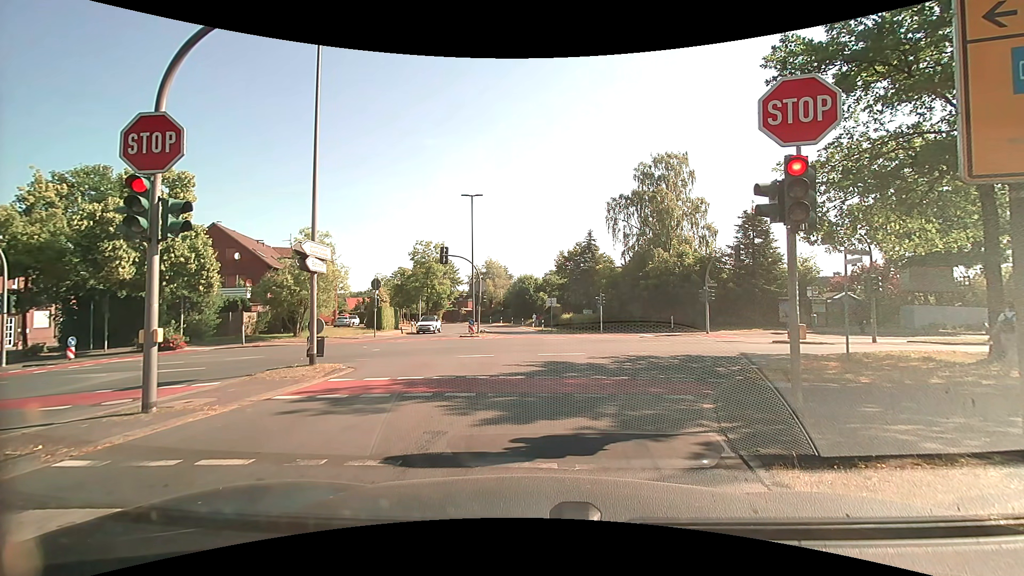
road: tertiary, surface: asphalt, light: Day
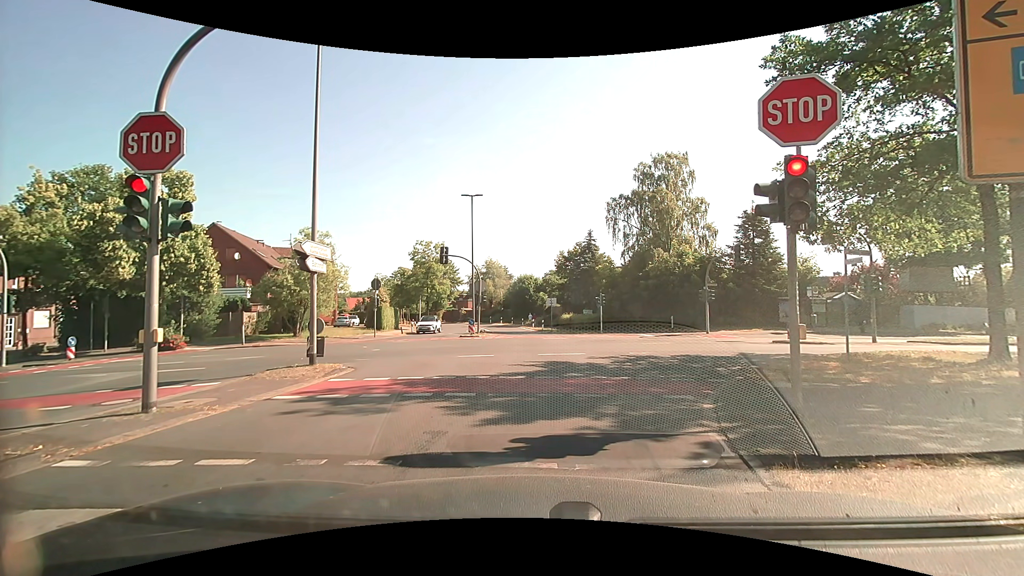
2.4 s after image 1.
(0.0, 0.0) m; 0°
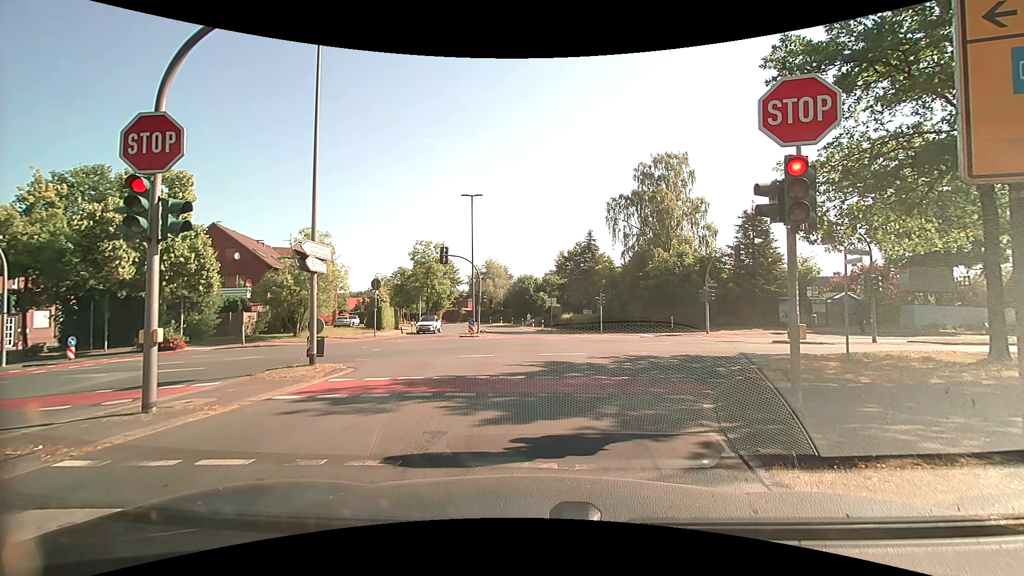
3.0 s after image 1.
(0.0, 0.0) m; 0°
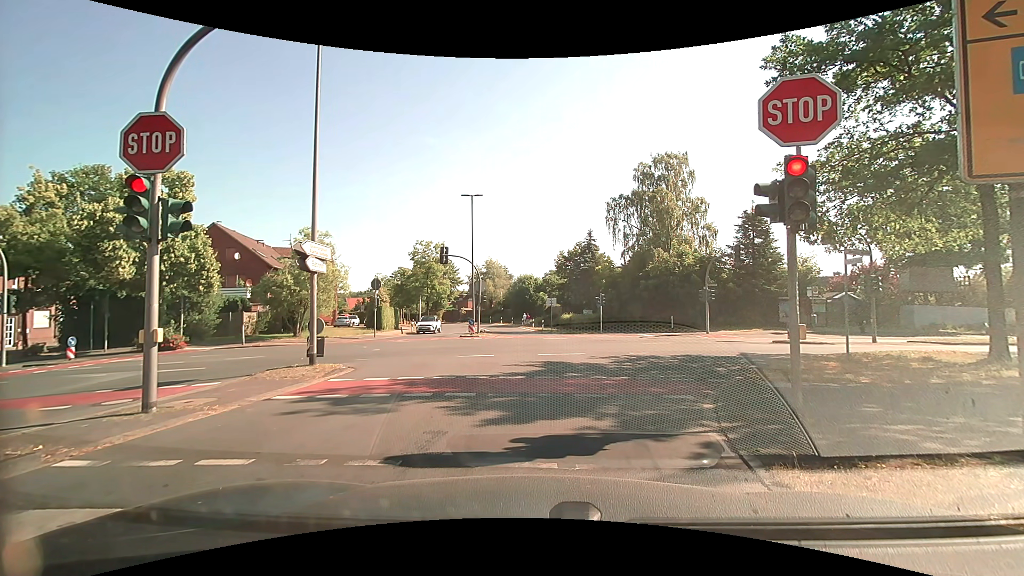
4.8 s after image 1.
(0.0, 0.0) m; 0°
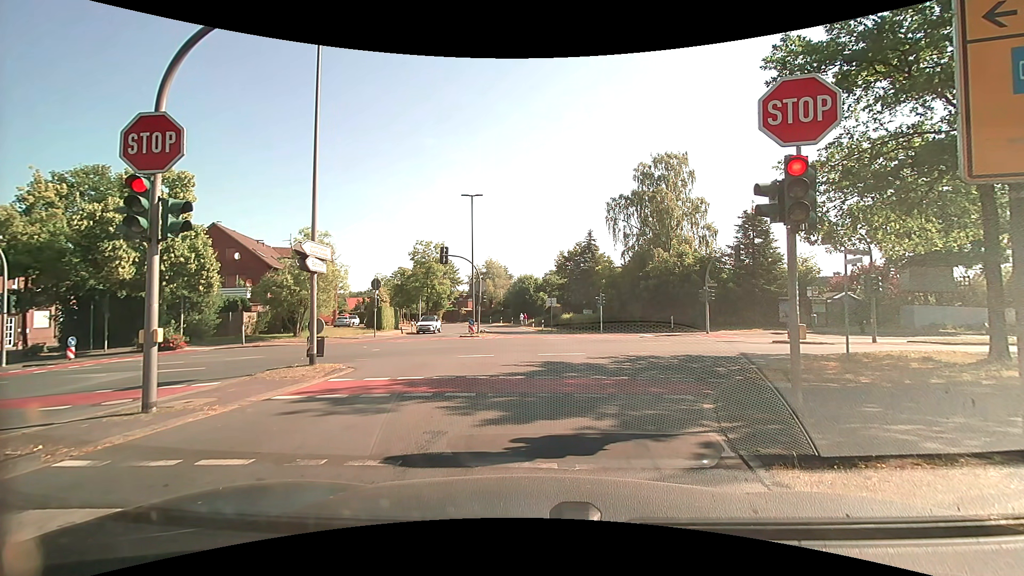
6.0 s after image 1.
(0.0, 0.0) m; 0°
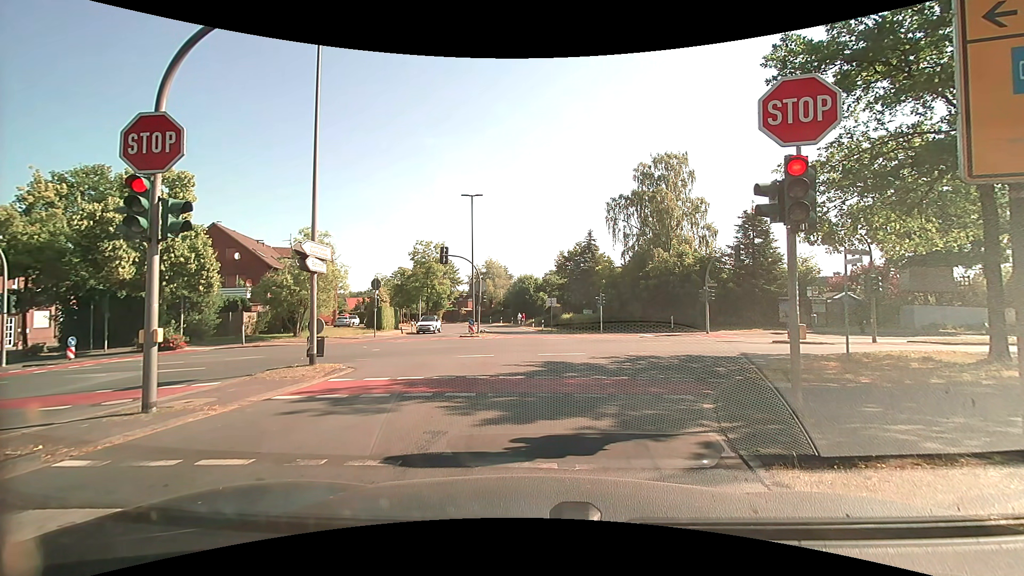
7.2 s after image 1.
(0.0, 0.0) m; 0°
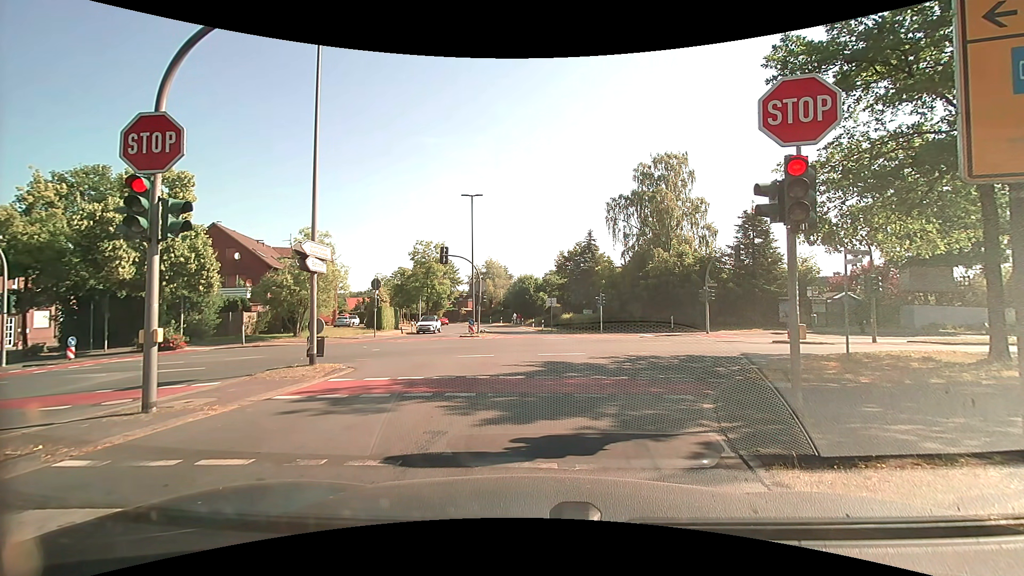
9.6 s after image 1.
(0.0, 0.0) m; 0°
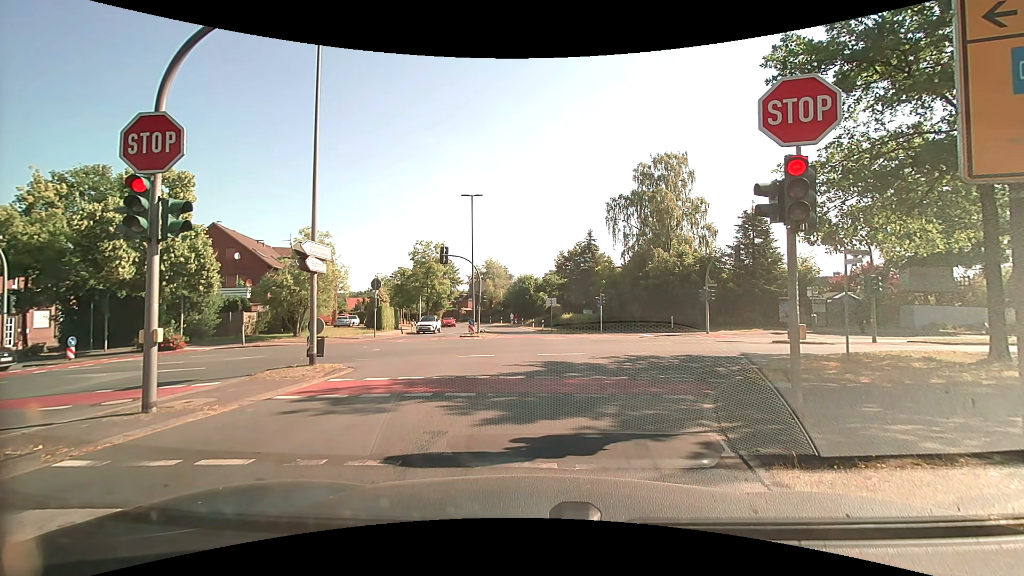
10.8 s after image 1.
(0.0, 0.0) m; 0°
(0, +10) (0, +20) (-1, +30) (-2, +40) (-3, +50) (-5, +60) (-8, +69) (-12, +78) (-17, +87) (-22, +95) m
